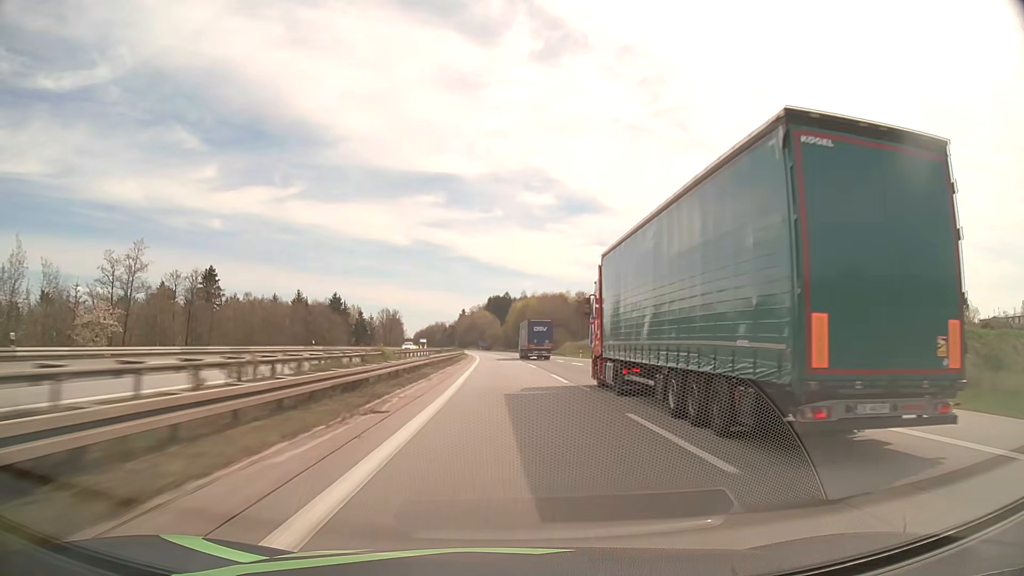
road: motorway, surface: asphalt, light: Day
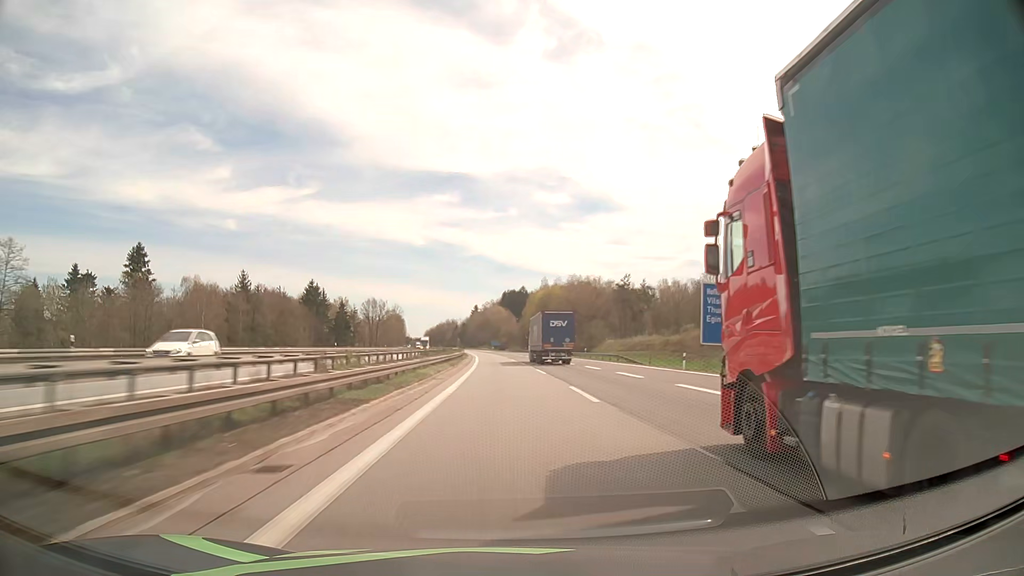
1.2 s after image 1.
(-0.5, +44.2) m; -1°
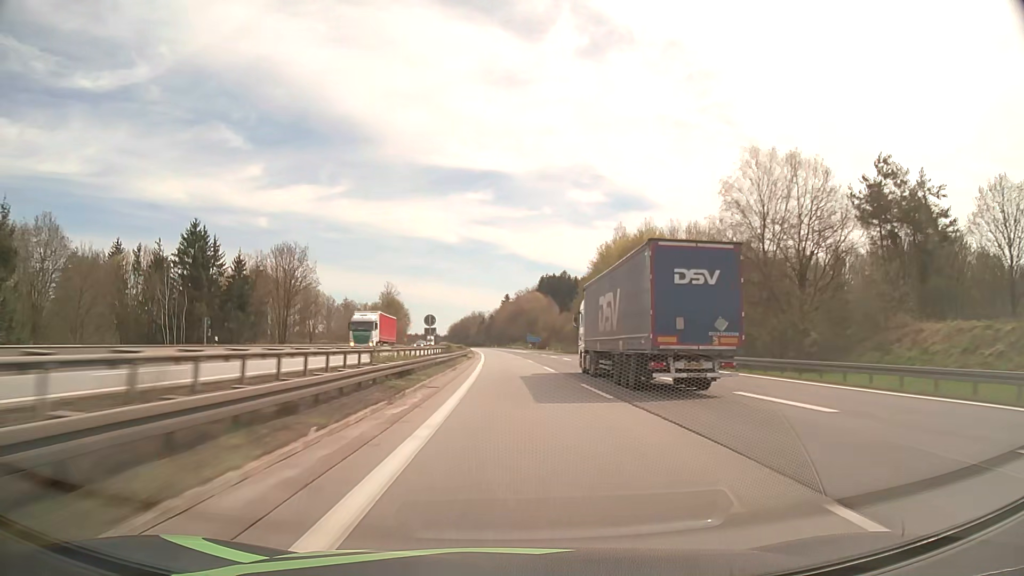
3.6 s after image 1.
(-2.5, +88.8) m; -3°
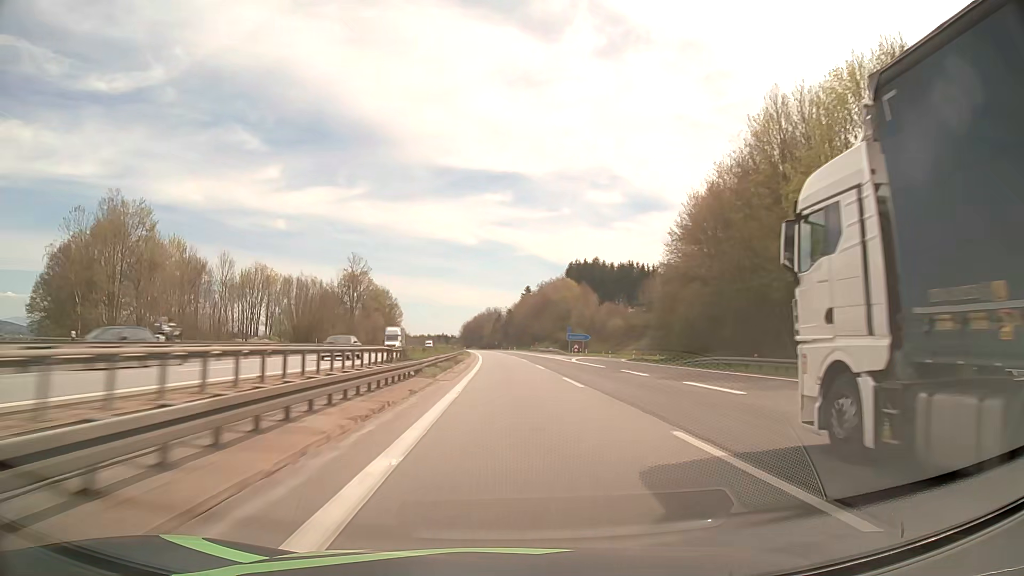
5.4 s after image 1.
(-0.9, +66.7) m; -2°
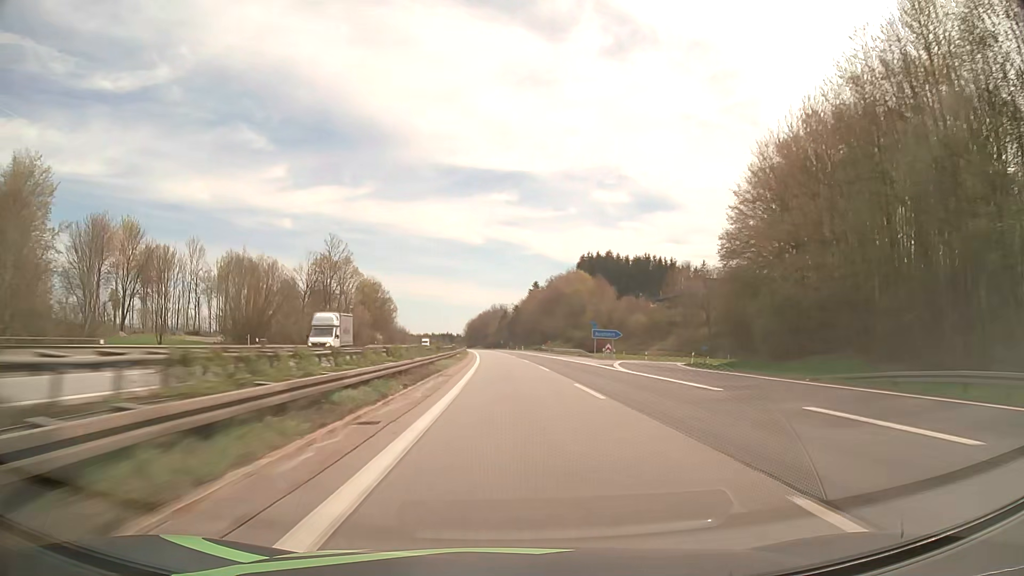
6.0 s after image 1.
(-0.1, +22.2) m; -1°
